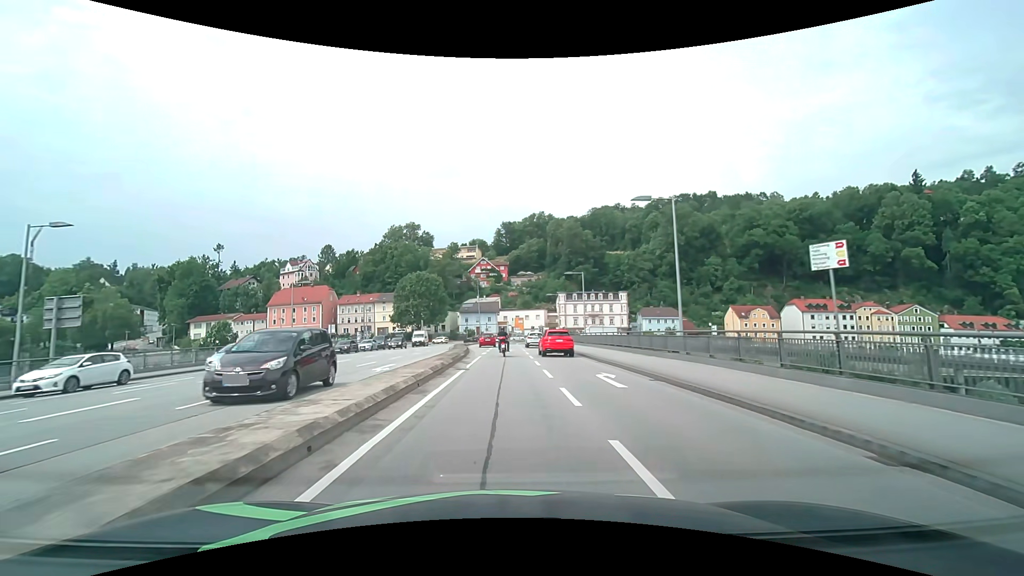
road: primary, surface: asphalt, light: Day
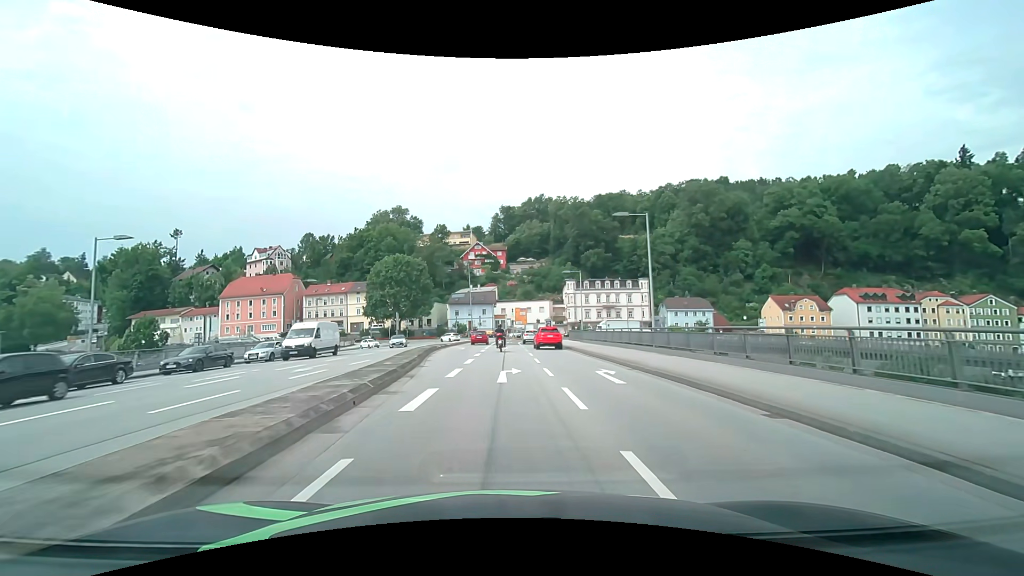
(0.0, +24.9) m; 0°
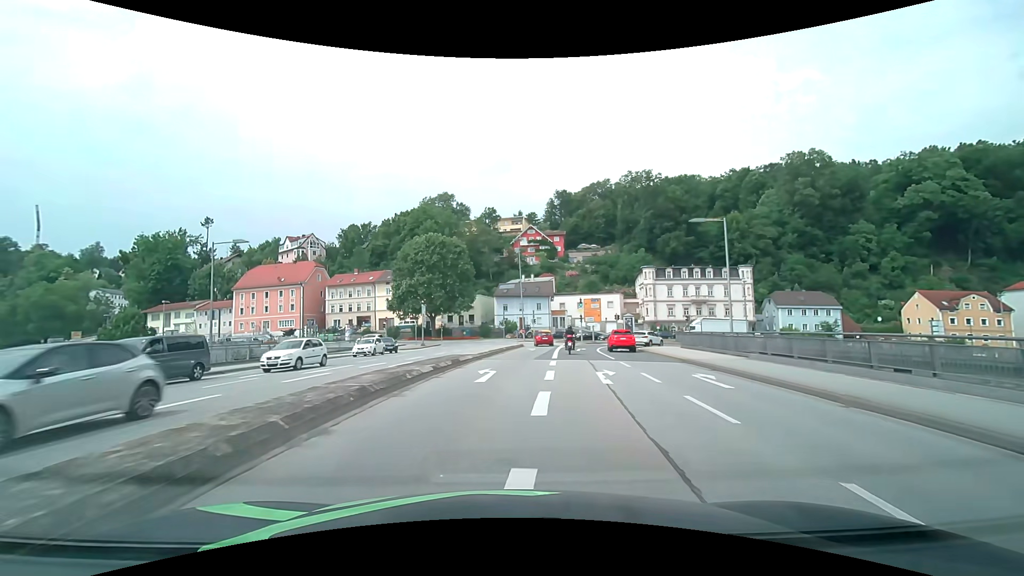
(-1.1, +24.7) m; -6°
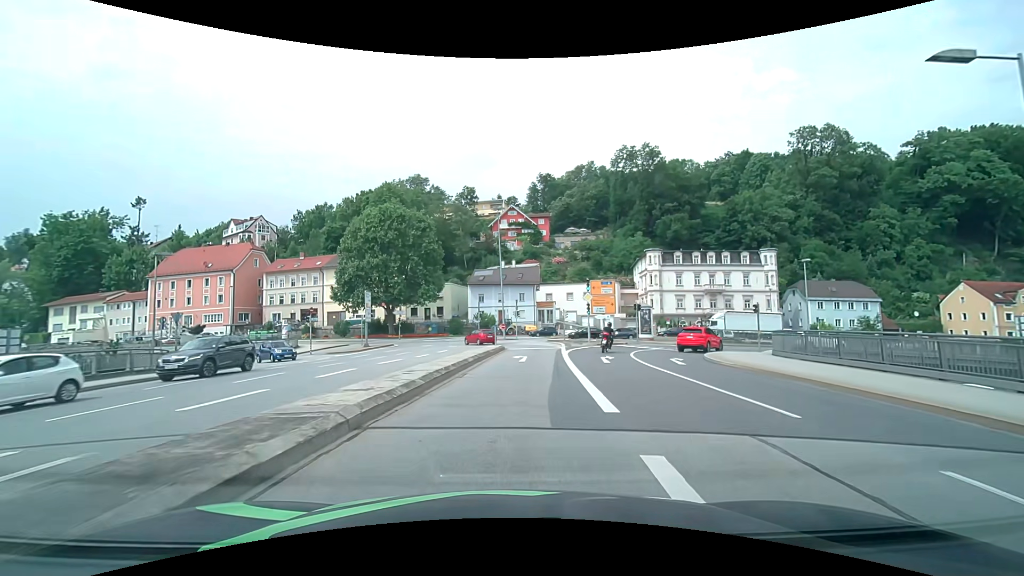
(+0.3, +17.5) m; +2°
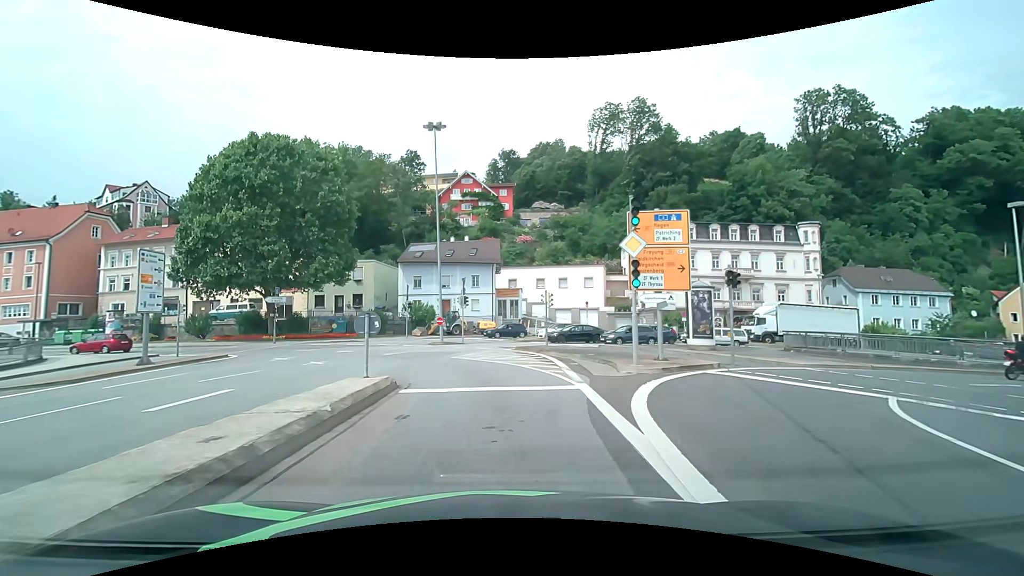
(+1.1, +23.7) m; +5°
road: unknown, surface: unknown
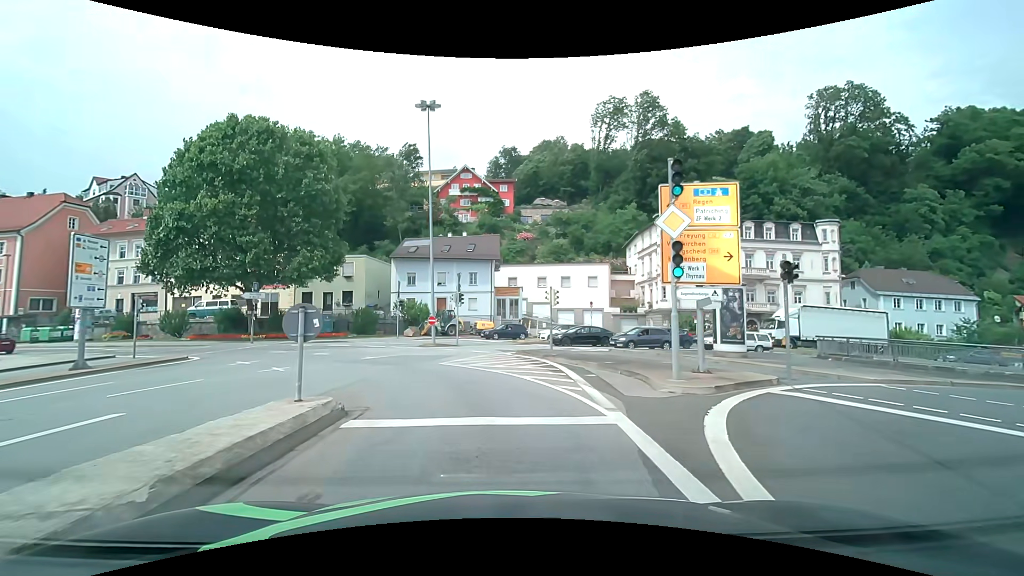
(0.0, +3.4) m; 0°
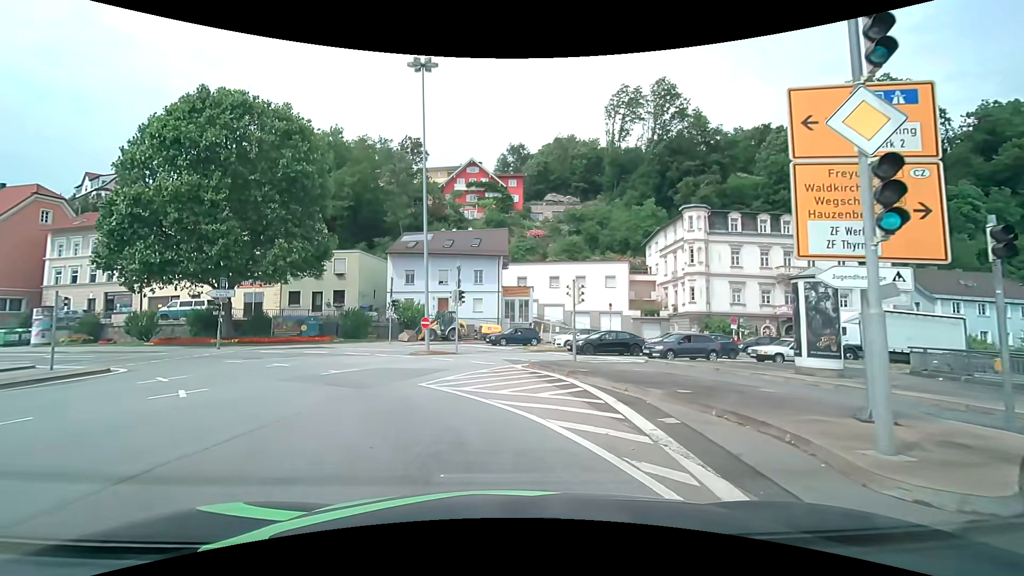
(0.0, +5.7) m; 0°
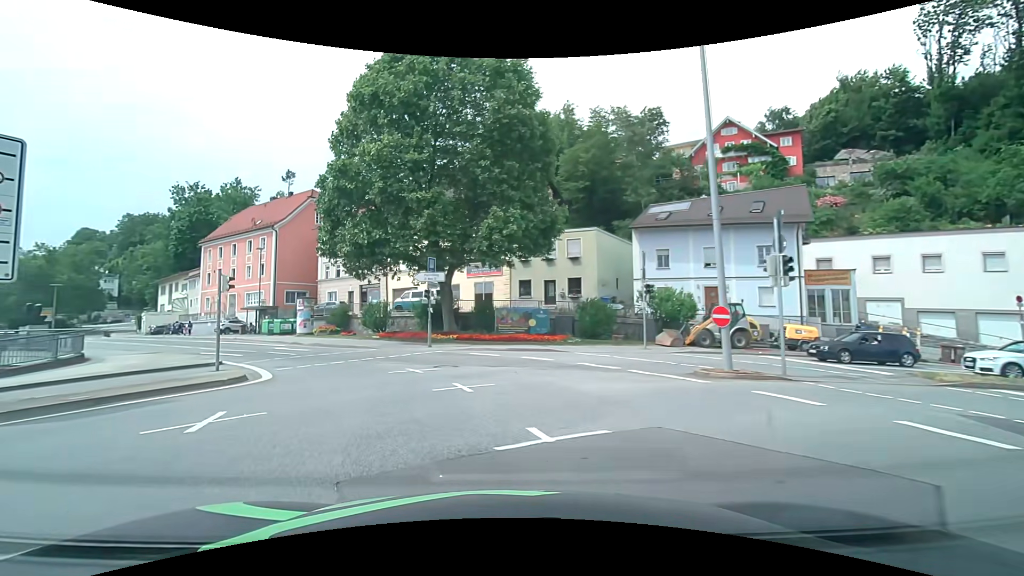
(-2.6, +12.0) m; -27°
(-2, +10) (-6, +19) (-13, +26) (-20, +33) (-28, +39) (-36, +45) (-44, +51) (-52, +58) (-59, +64) (-67, +70) m
